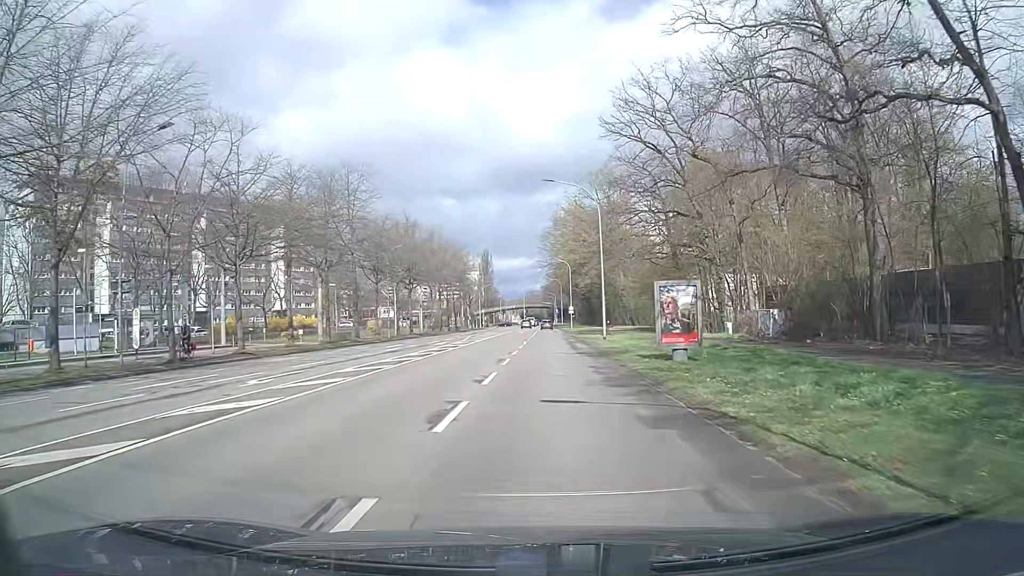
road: secondary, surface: asphalt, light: Day
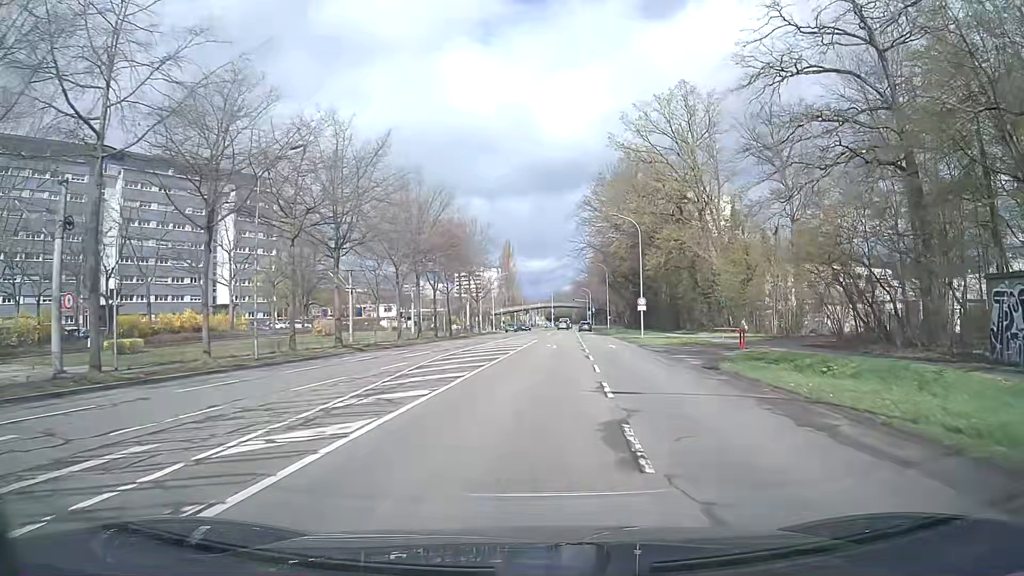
(-0.9, +38.2) m; -2°
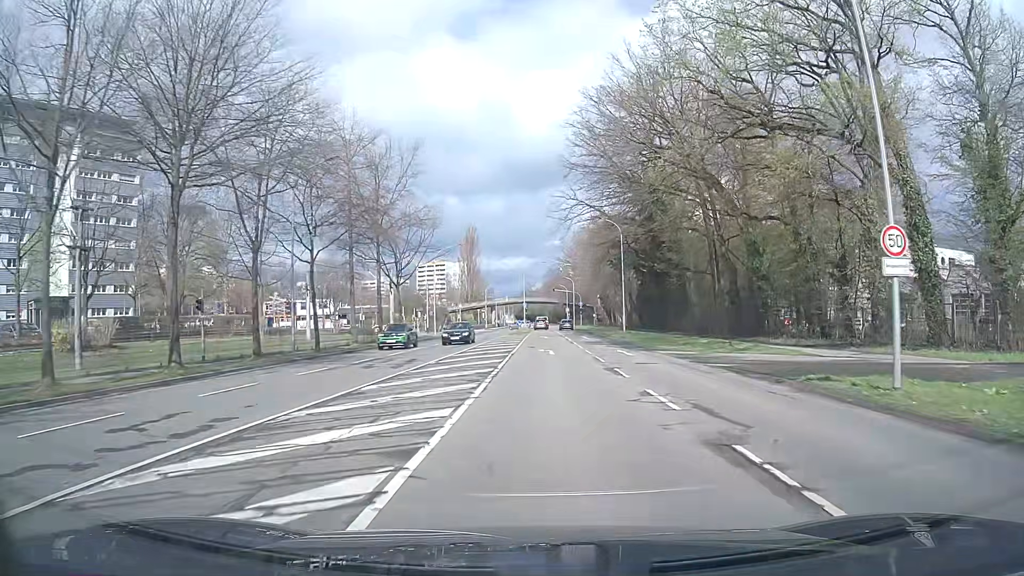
(+0.7, +38.0) m; +2°
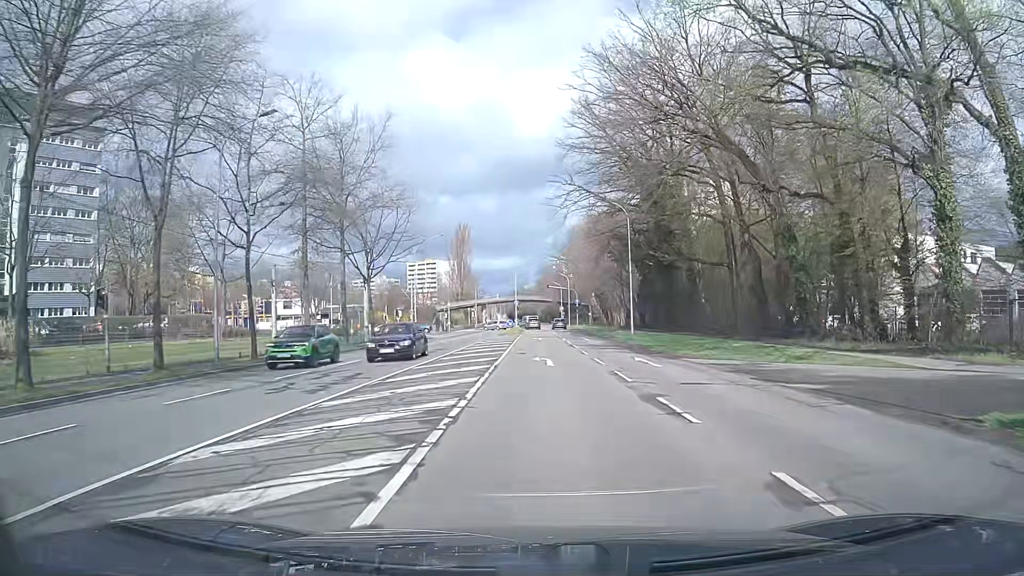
(0.0, +7.5) m; +1°
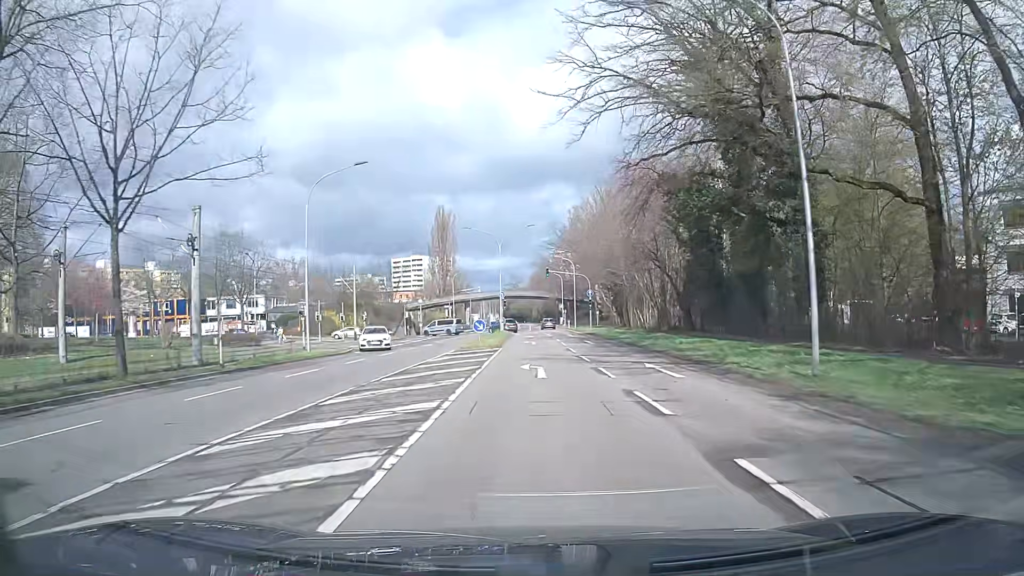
(+0.2, +29.5) m; 0°
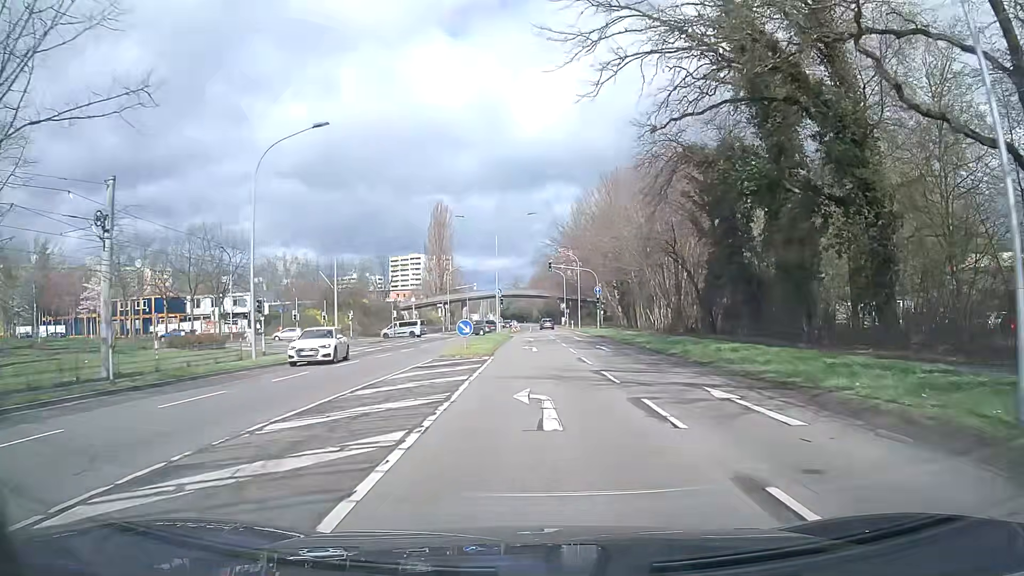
(0.0, +7.1) m; 0°
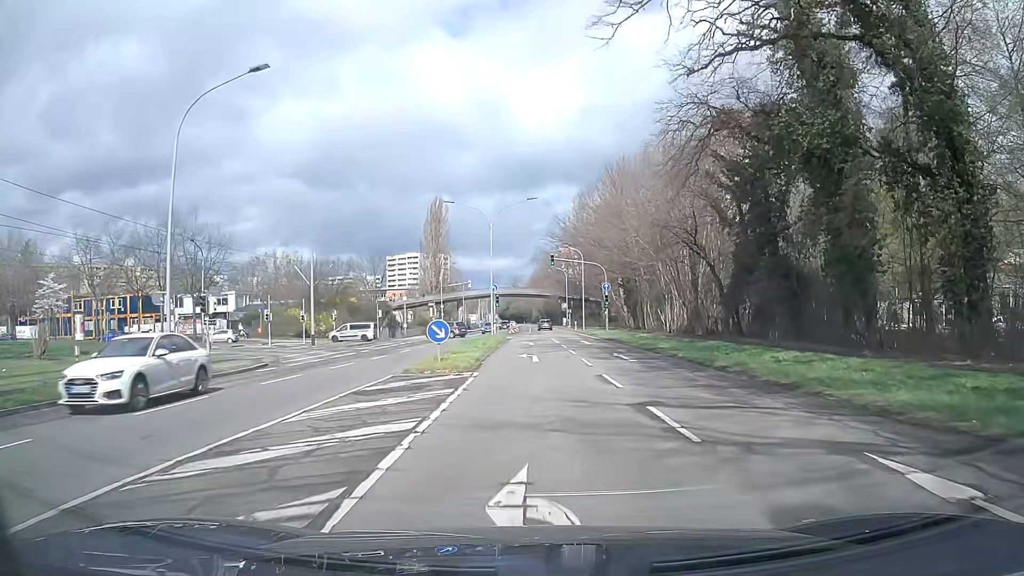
(0.0, +6.9) m; -1°
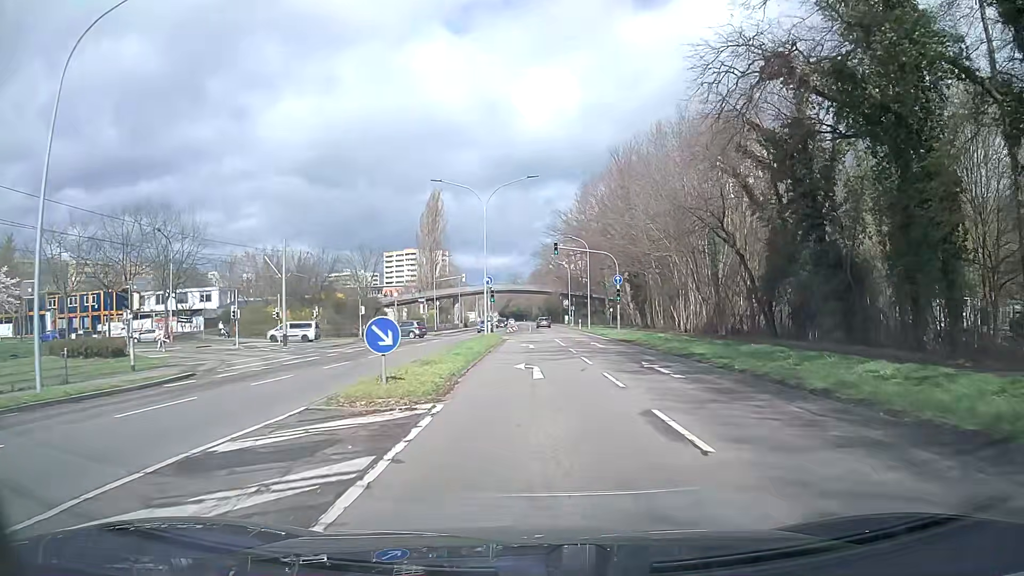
(0.0, +6.7) m; +1°
(0, +10) (0, +20) (0, +30) (0, +40) (-1, +50) (-8, +57) (-17, +60) (-27, +60) (-37, +60) (-47, +60) m
